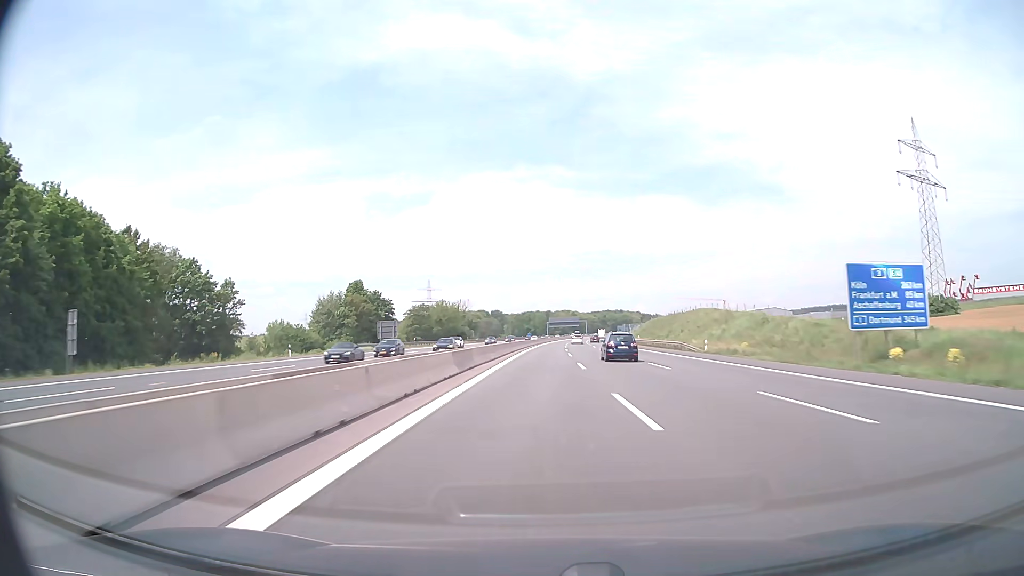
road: motorway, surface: asphalt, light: Day
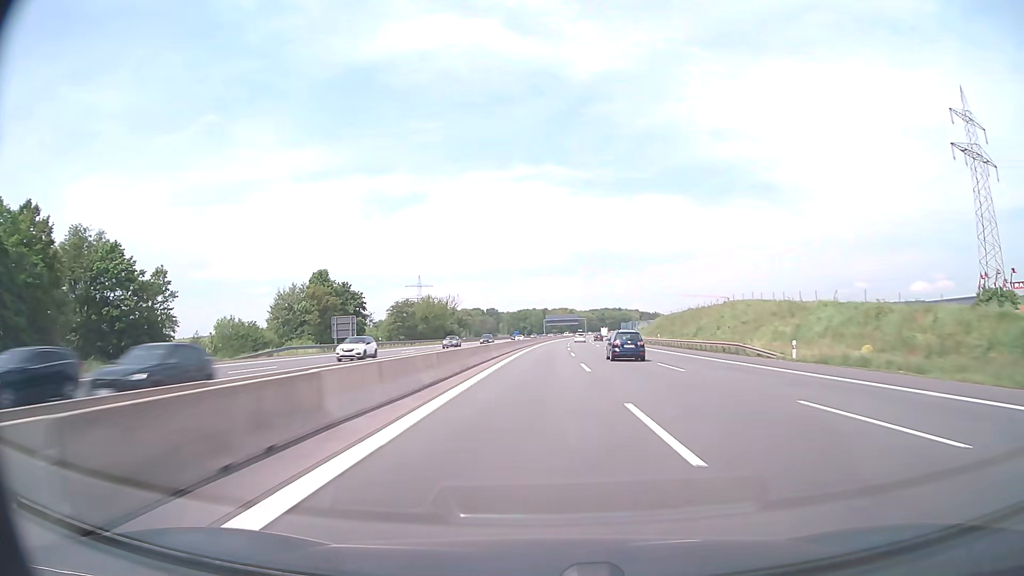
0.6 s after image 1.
(+0.1, +20.6) m; 0°
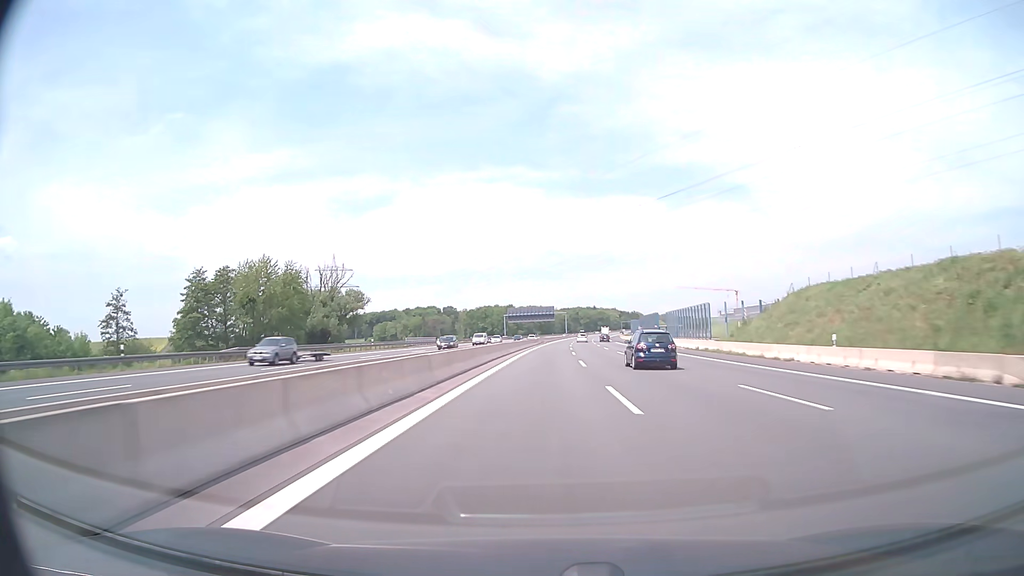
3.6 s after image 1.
(+2.2, +103.2) m; +3°
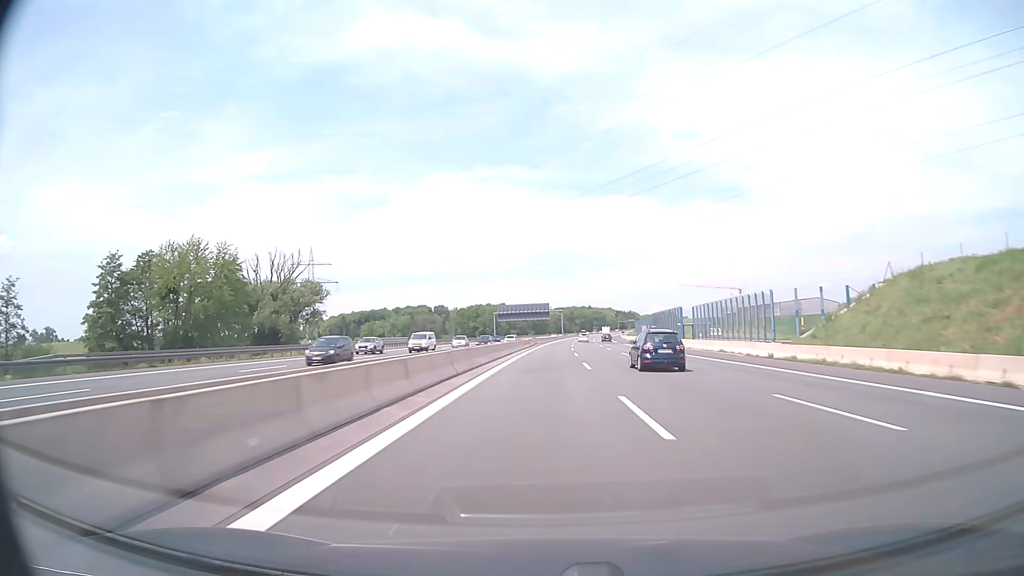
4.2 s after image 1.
(+0.1, +20.6) m; 0°
(0, +10) (0, +20) (0, +30) (0, +40) (+1, +50) (+1, +60) (+1, +70) (+2, +80) (+2, +90) (+3, +100) m
